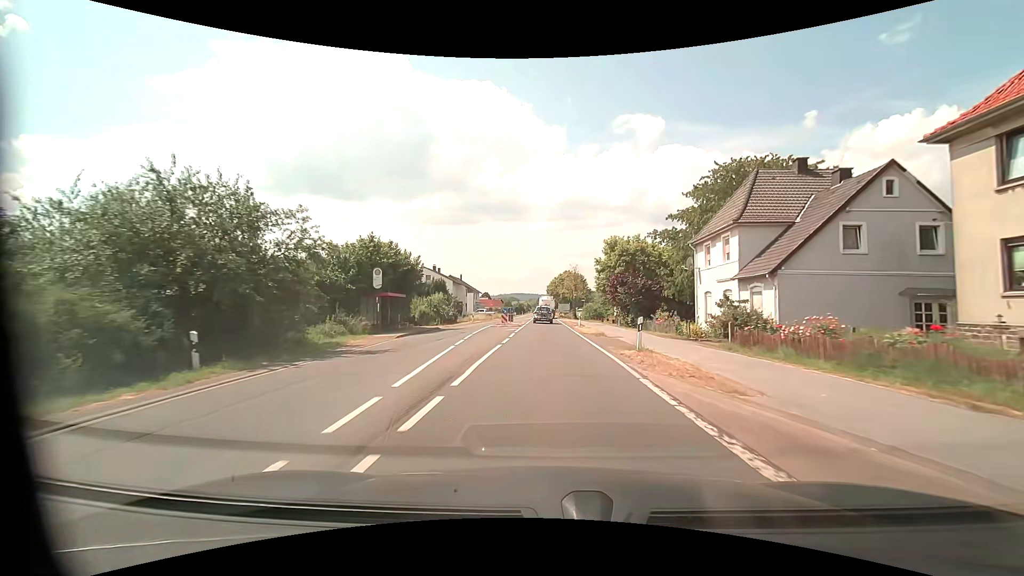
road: primary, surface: asphalt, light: Day
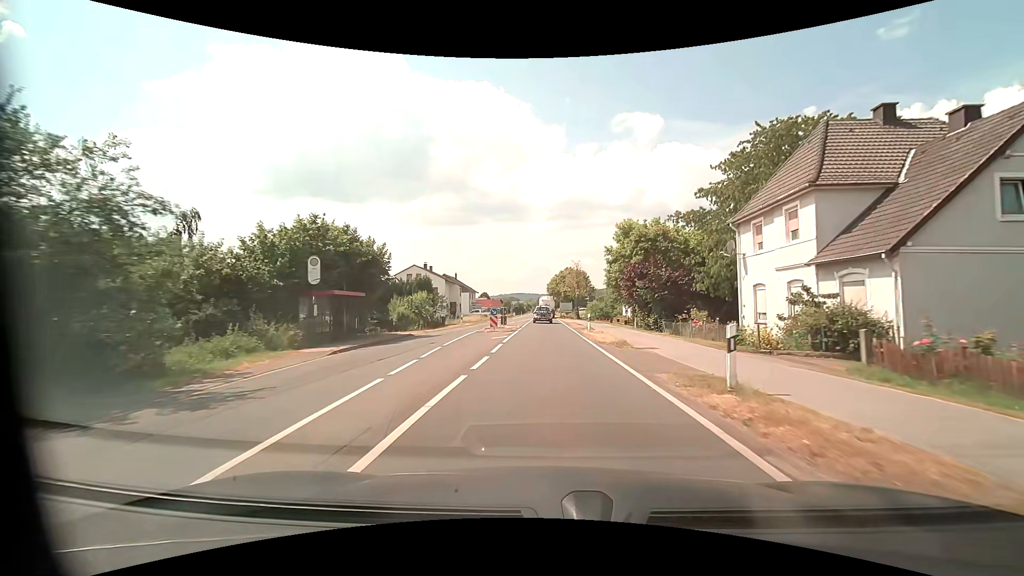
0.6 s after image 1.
(0.0, +7.8) m; 0°
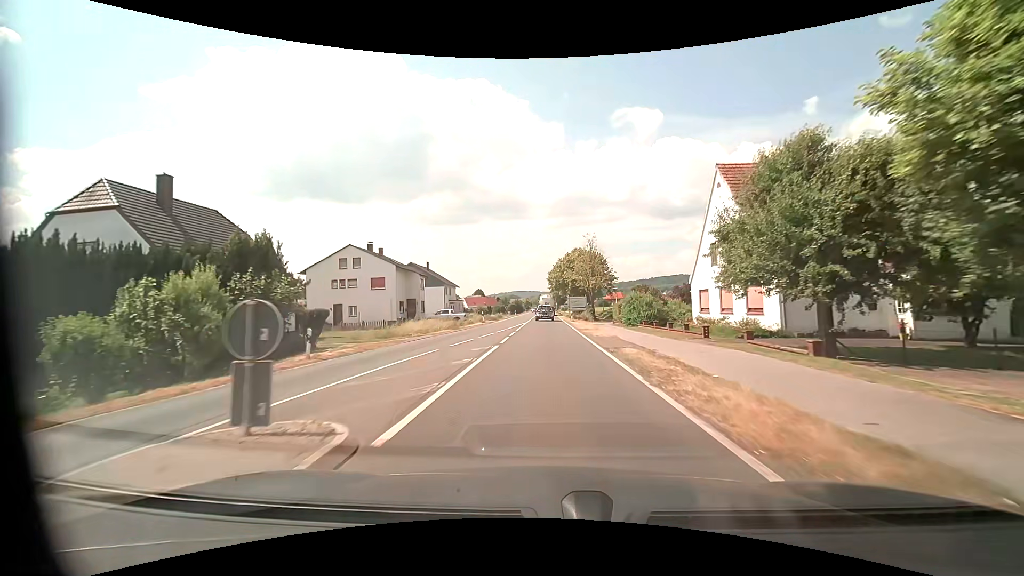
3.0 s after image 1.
(-0.2, +31.0) m; 0°
(0, +10) (0, +20) (0, +30) (0, +40) (0, +50) (0, +60) (0, +70) (0, +80) (0, +90) (0, +100) m
